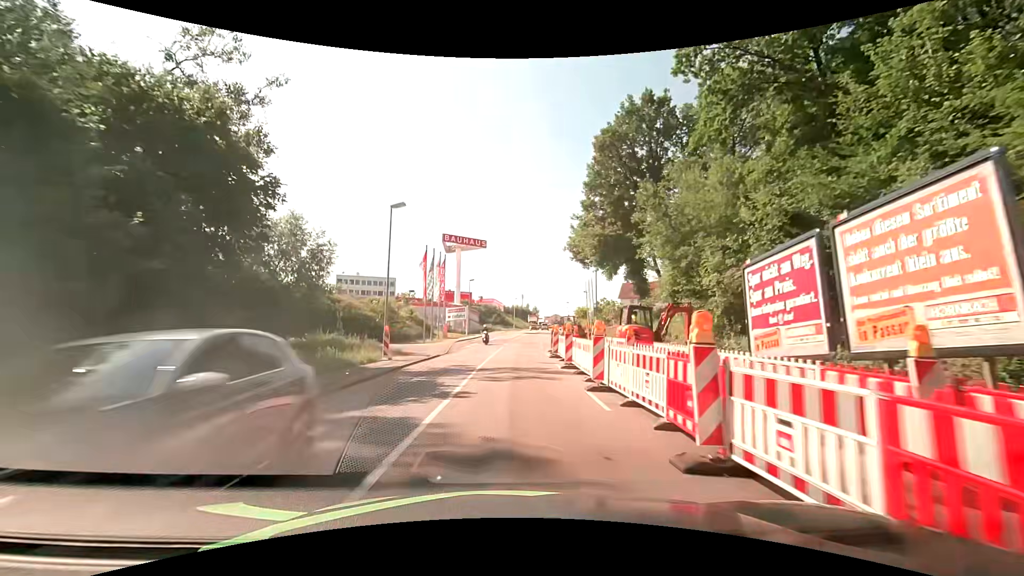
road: tertiary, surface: asphalt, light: Day
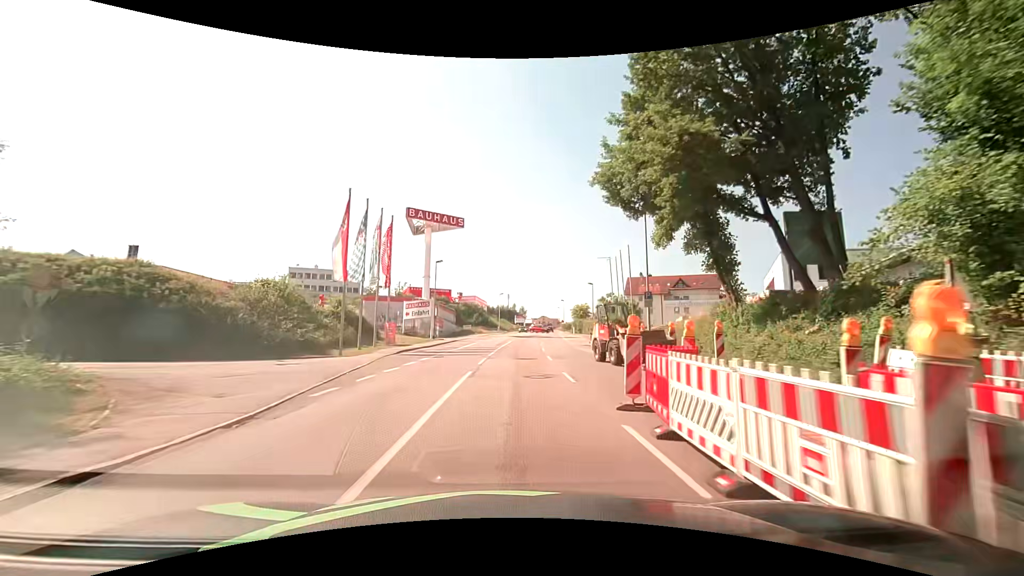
(+0.5, +22.8) m; +2°
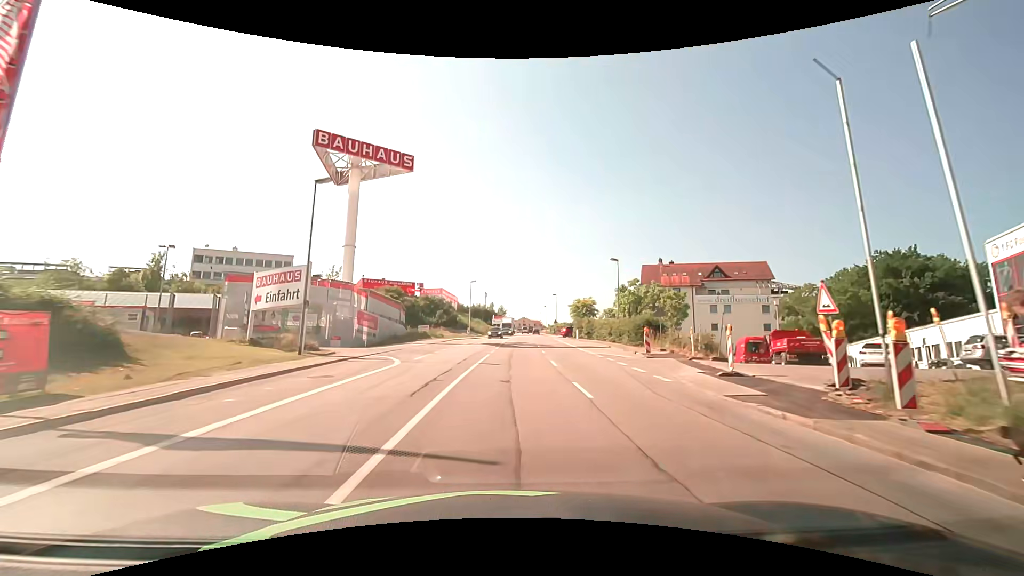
(+0.4, +30.3) m; +2°
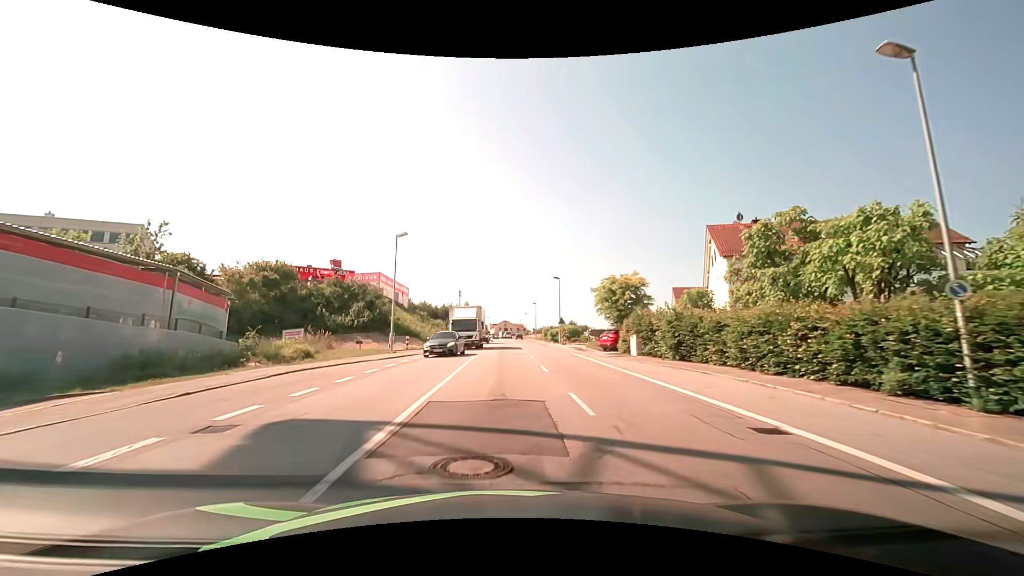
(+0.9, +38.0) m; +2°
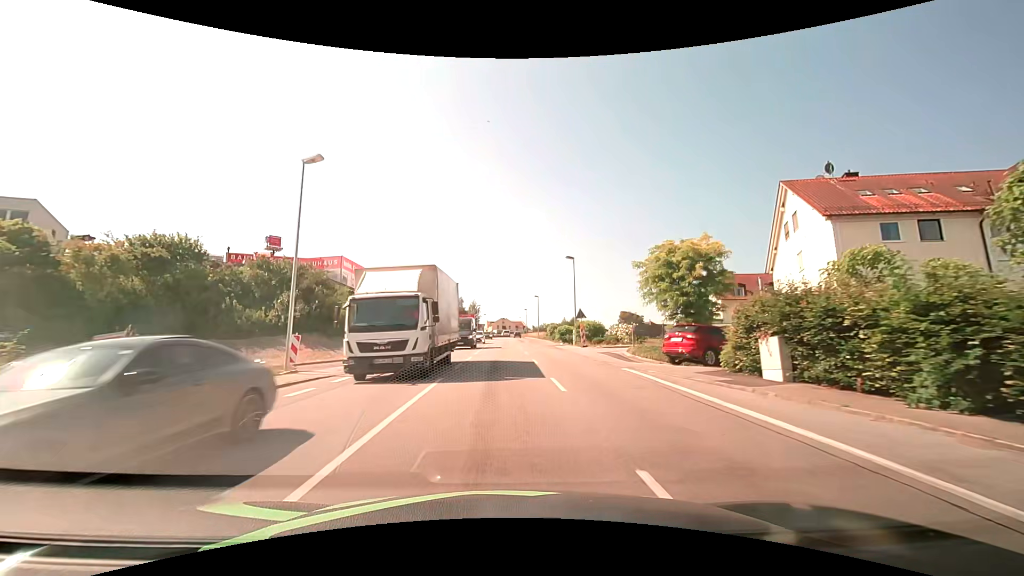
(0.0, +15.2) m; 0°
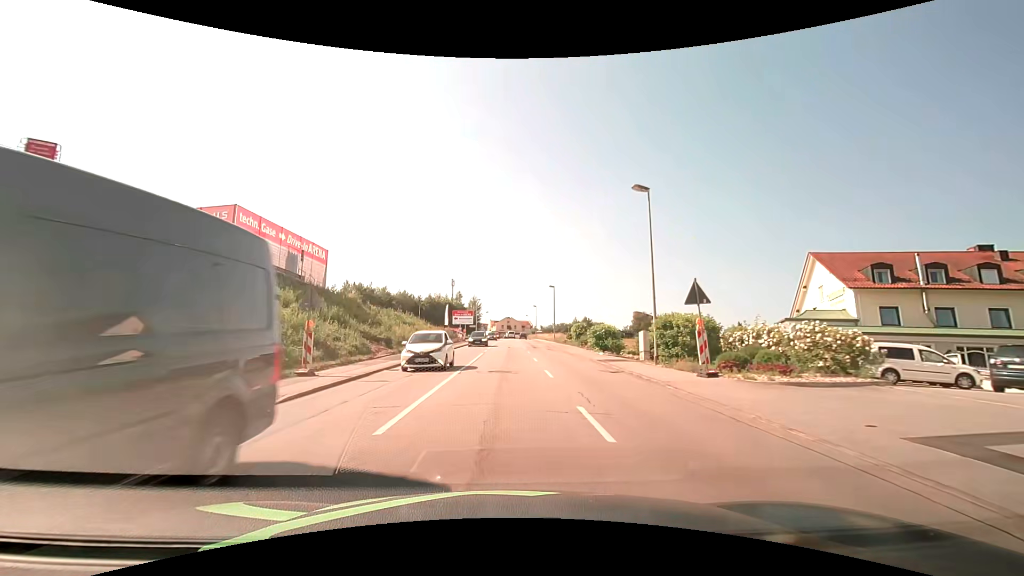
(-0.1, +22.8) m; 0°
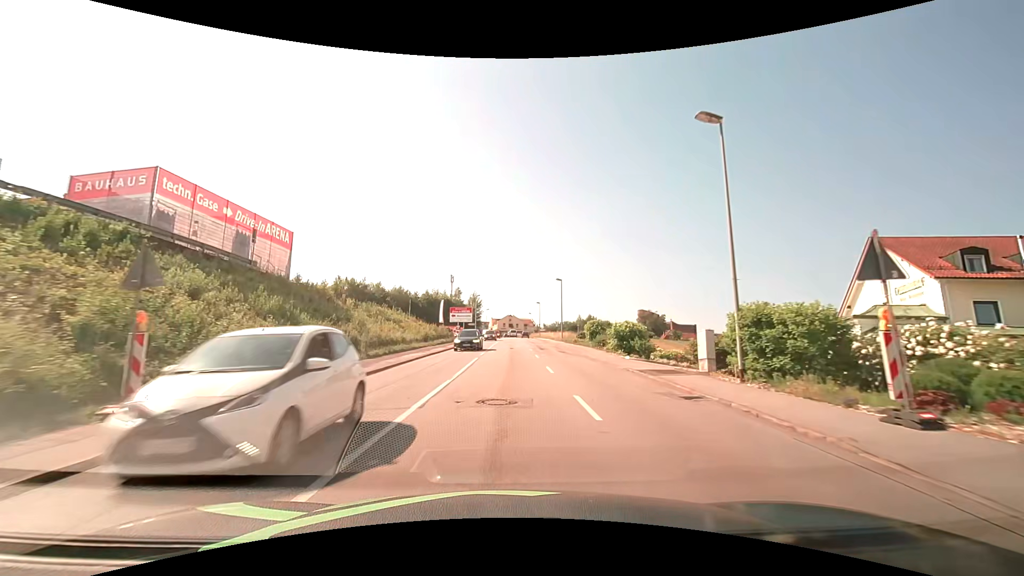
(0.0, +7.6) m; 0°
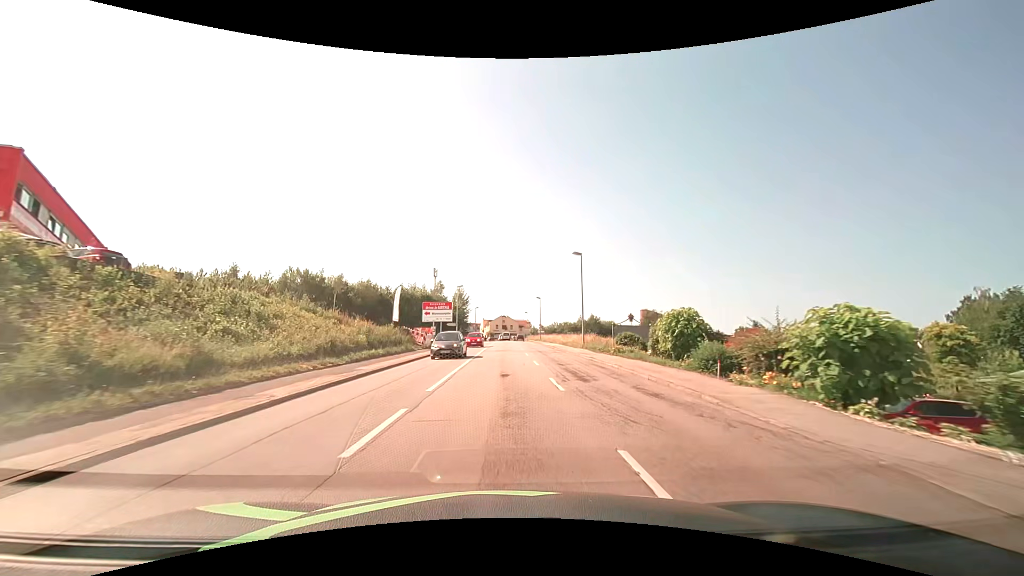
(+0.3, +23.0) m; +1°
(0, +10) (0, +20) (0, +30) (0, +40) (0, +50) (0, +60) (0, +70) (0, +80) (0, +90) (0, +100) m
